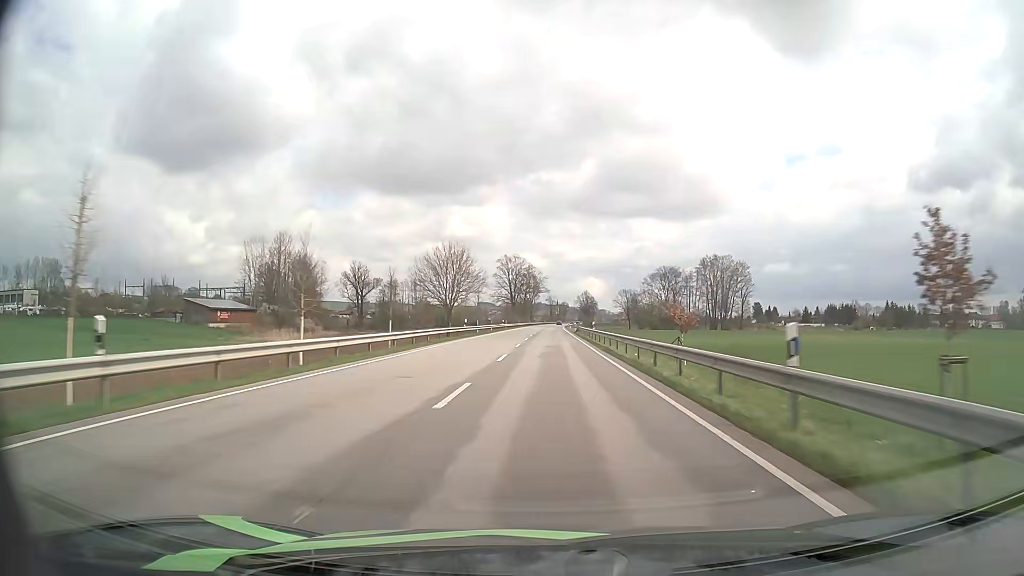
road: primary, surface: asphalt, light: Day
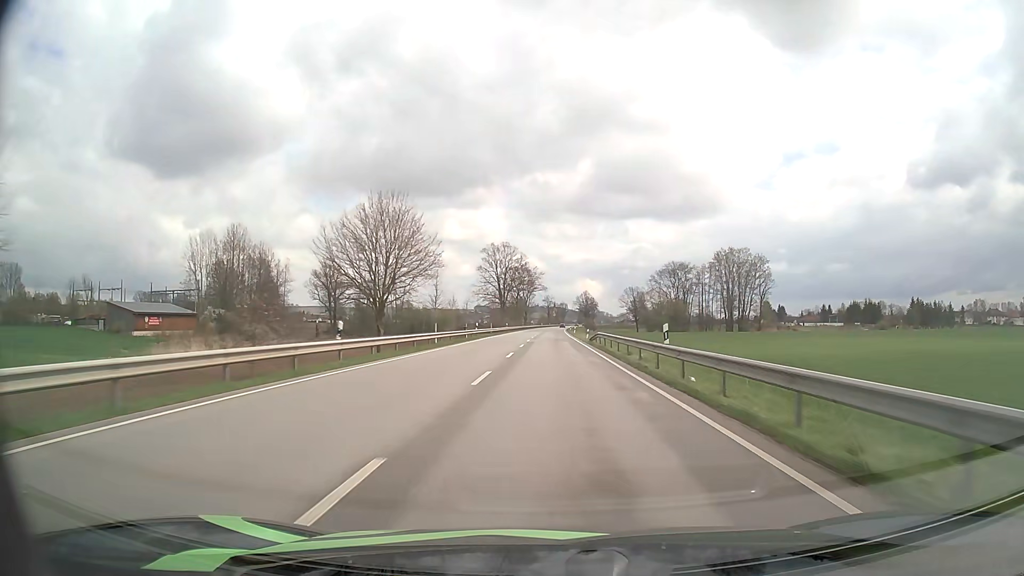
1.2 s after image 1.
(-0.1, +31.9) m; 0°
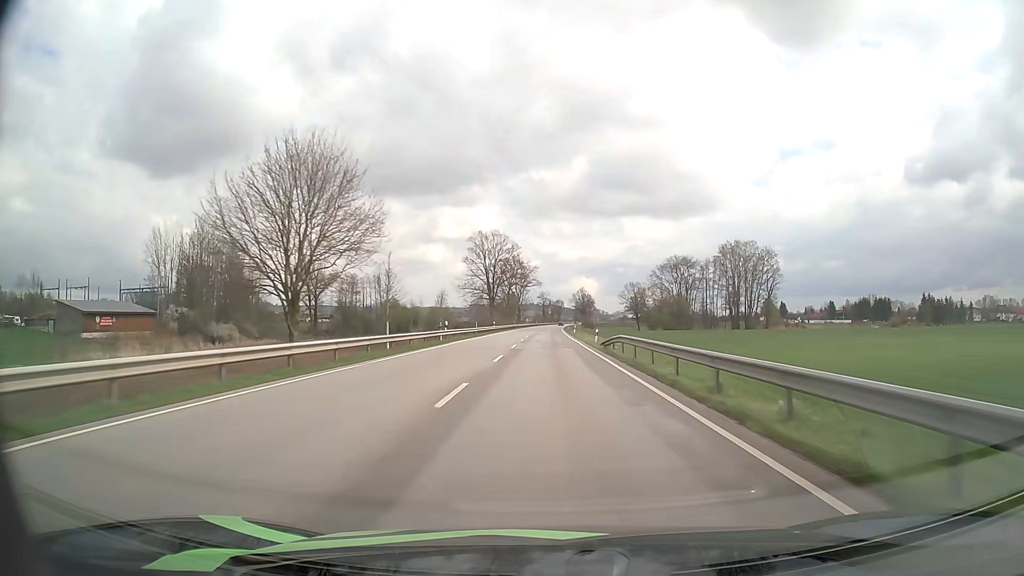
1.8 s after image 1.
(0.0, +16.0) m; 0°
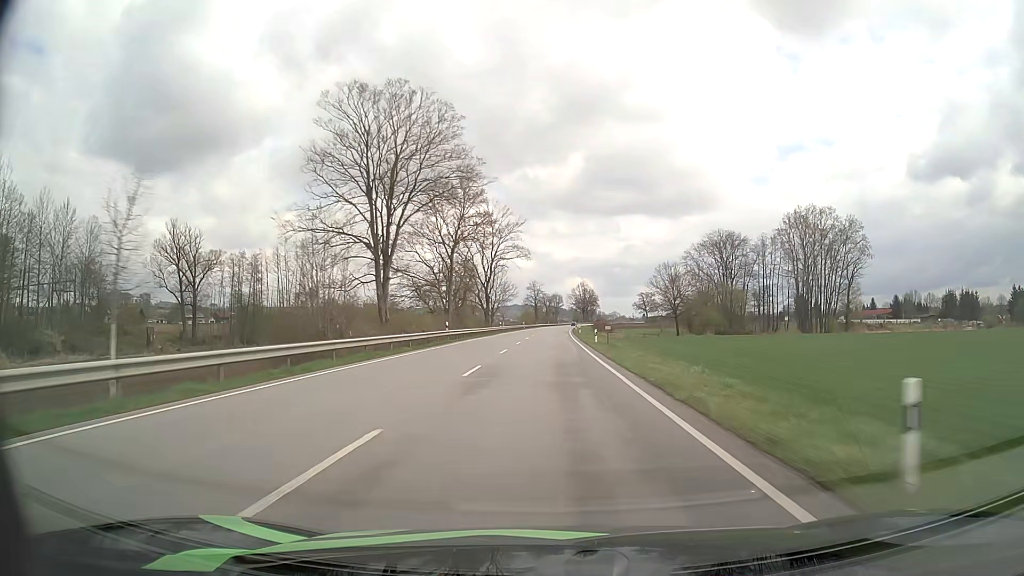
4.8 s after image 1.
(+0.2, +79.8) m; +1°
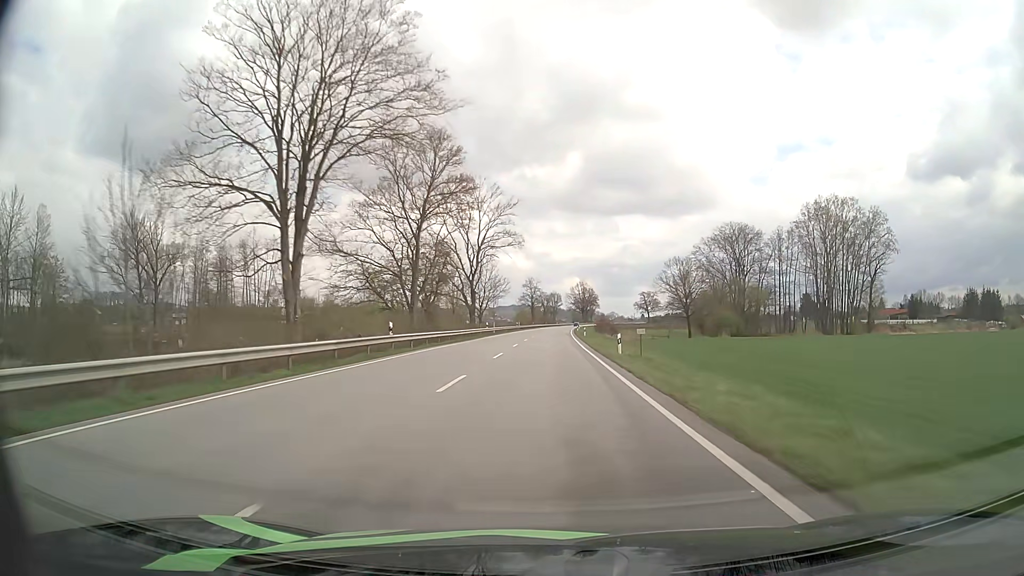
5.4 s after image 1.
(0.0, +16.0) m; 0°
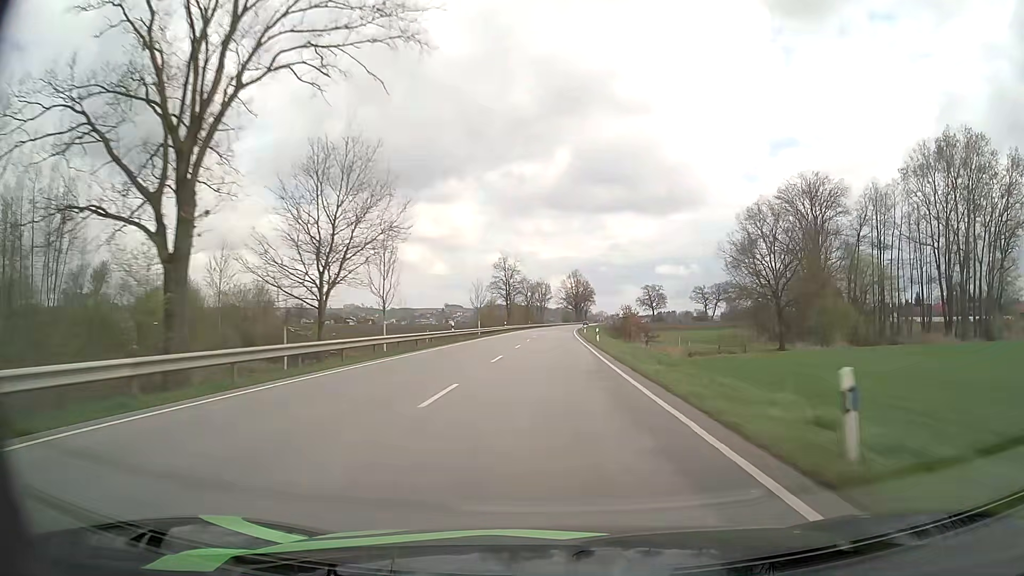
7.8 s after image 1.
(+0.6, +63.9) m; +1°
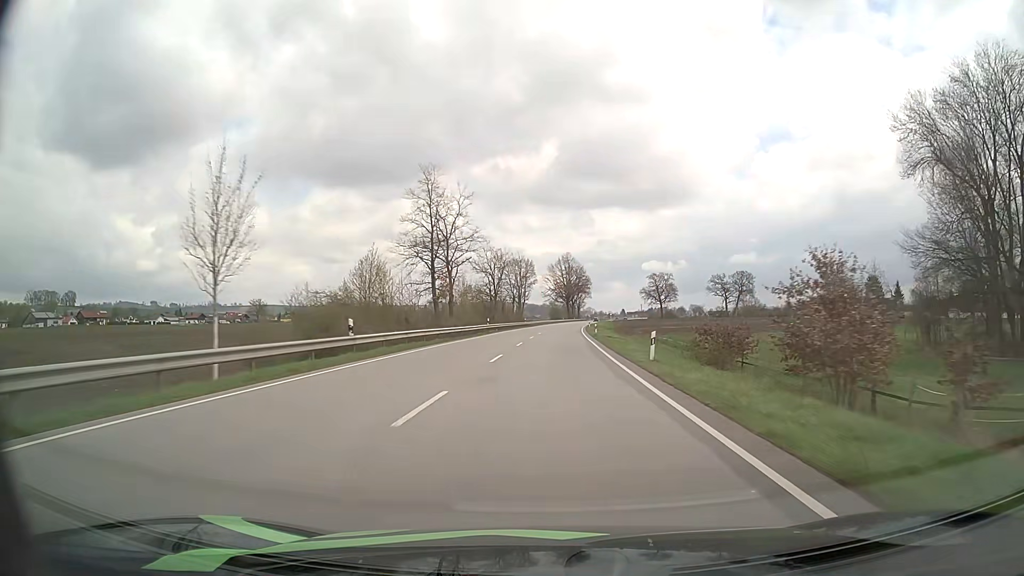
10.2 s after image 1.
(+0.7, +63.3) m; +1°
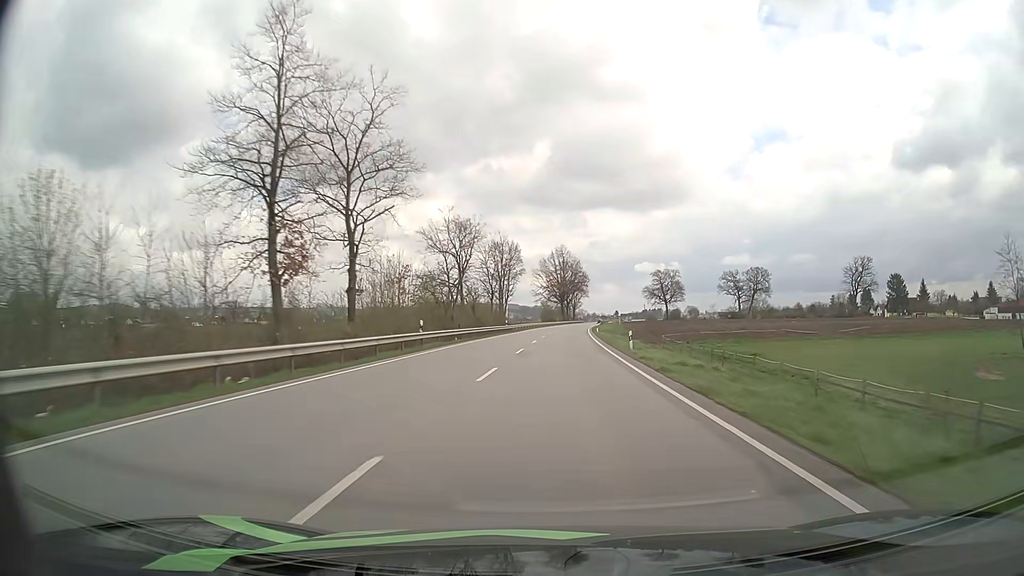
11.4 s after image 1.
(+0.1, +30.2) m; +1°
(0, +10) (0, +20) (0, +30) (+1, +40) (+1, +50) (+2, +60) (+2, +70) (+3, +80) (+4, +90) (+4, +100) m
